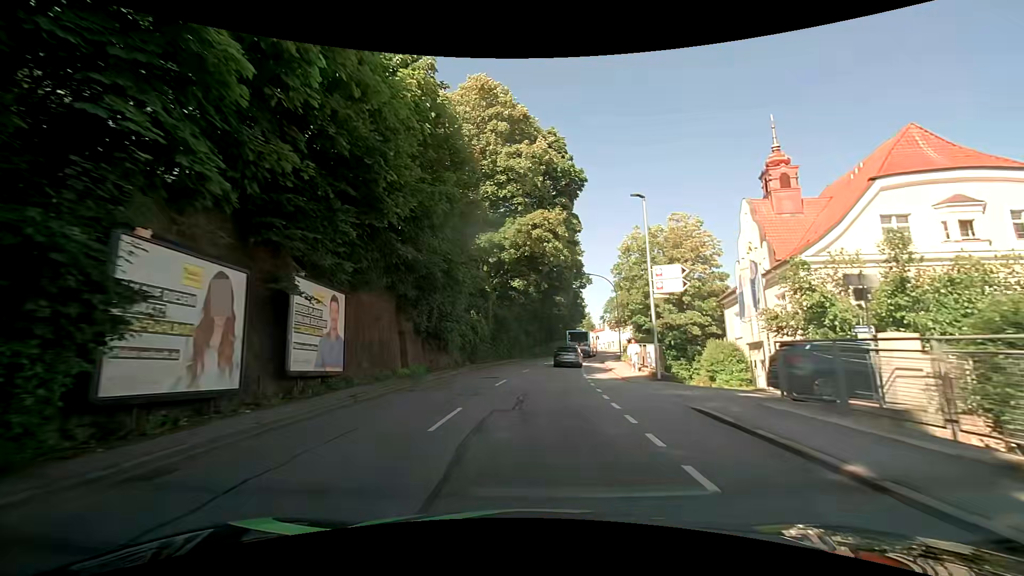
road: tertiary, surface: asphalt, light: Day
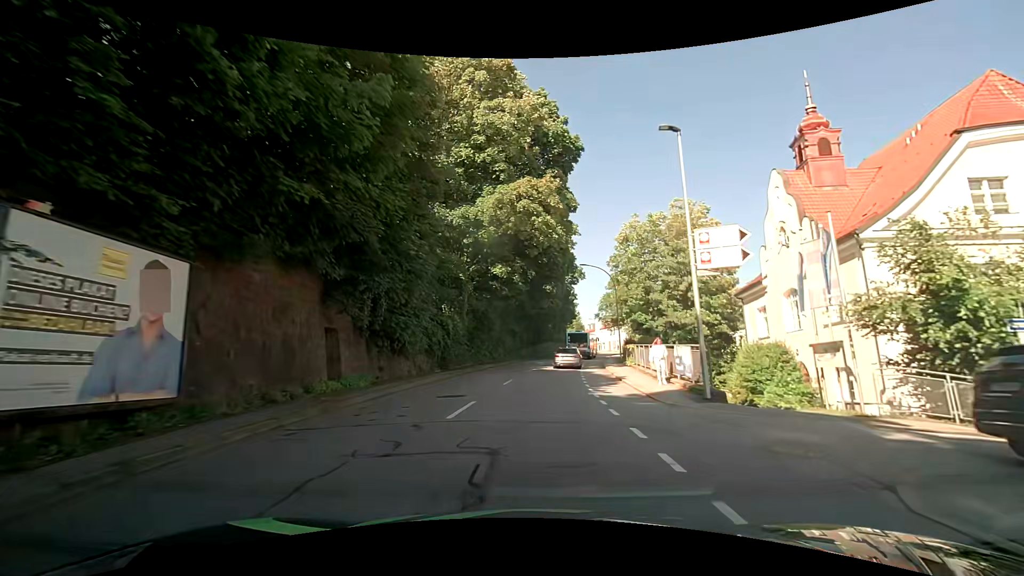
(+0.2, +7.2) m; +2°
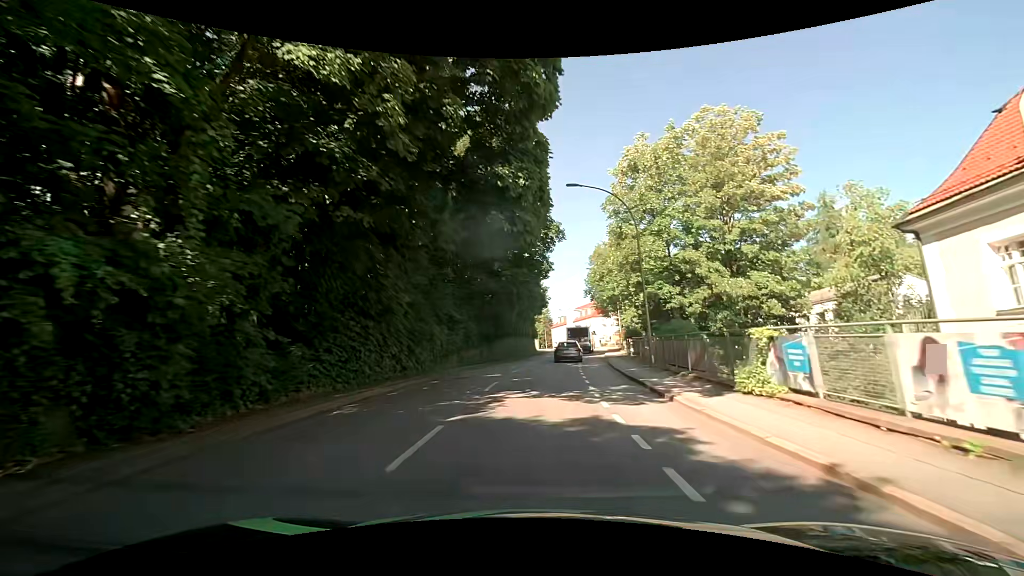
(+0.8, +22.0) m; +4°
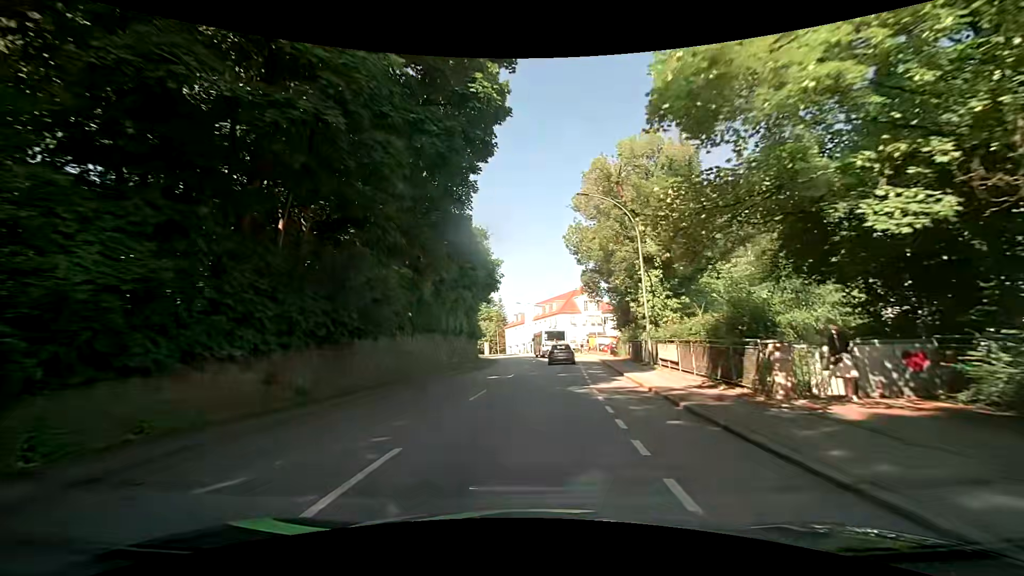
(+1.3, +28.4) m; +5°
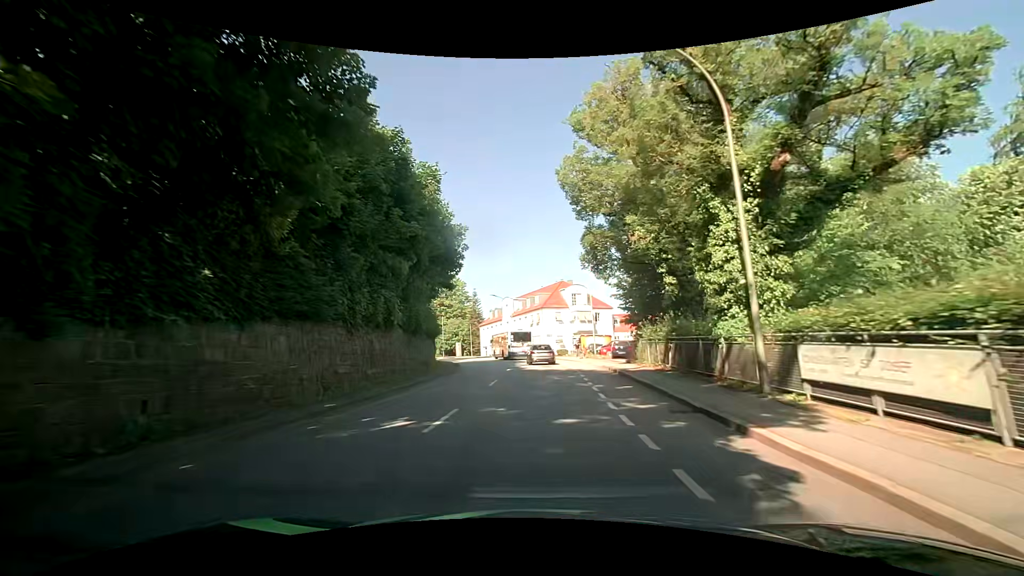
(+0.5, +13.7) m; +2°
